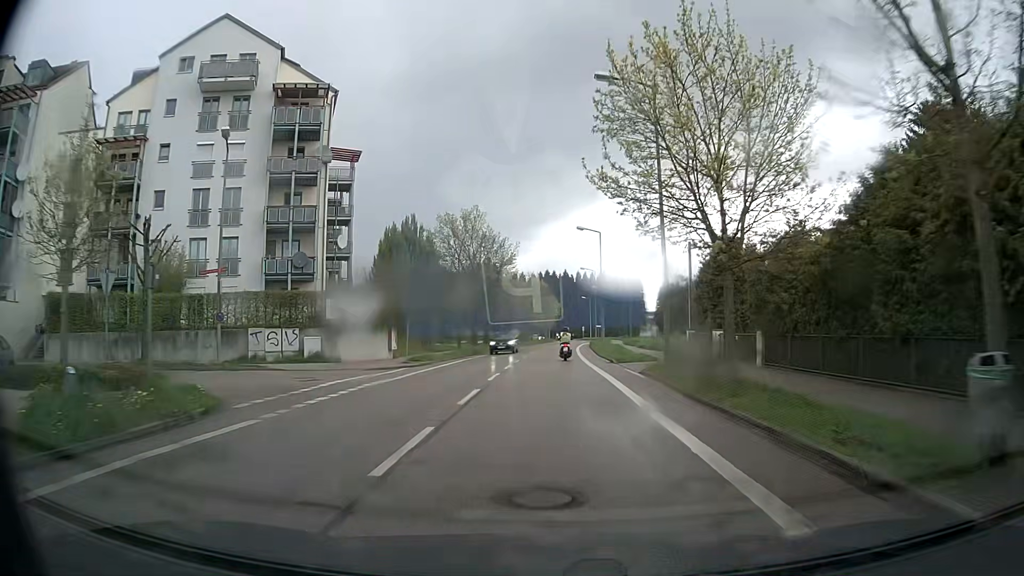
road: tertiary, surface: asphalt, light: Day
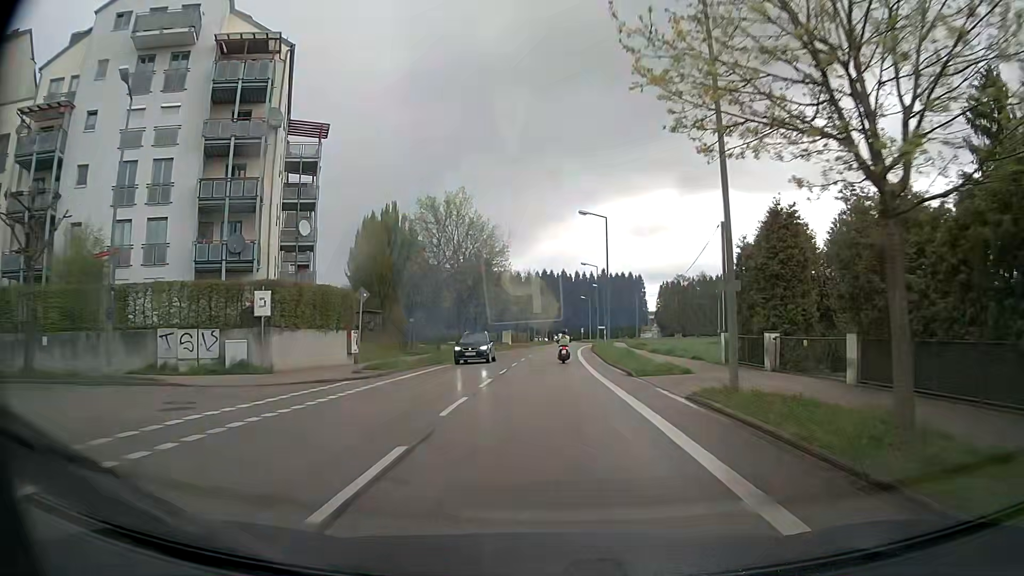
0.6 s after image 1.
(0.0, +7.6) m; +1°
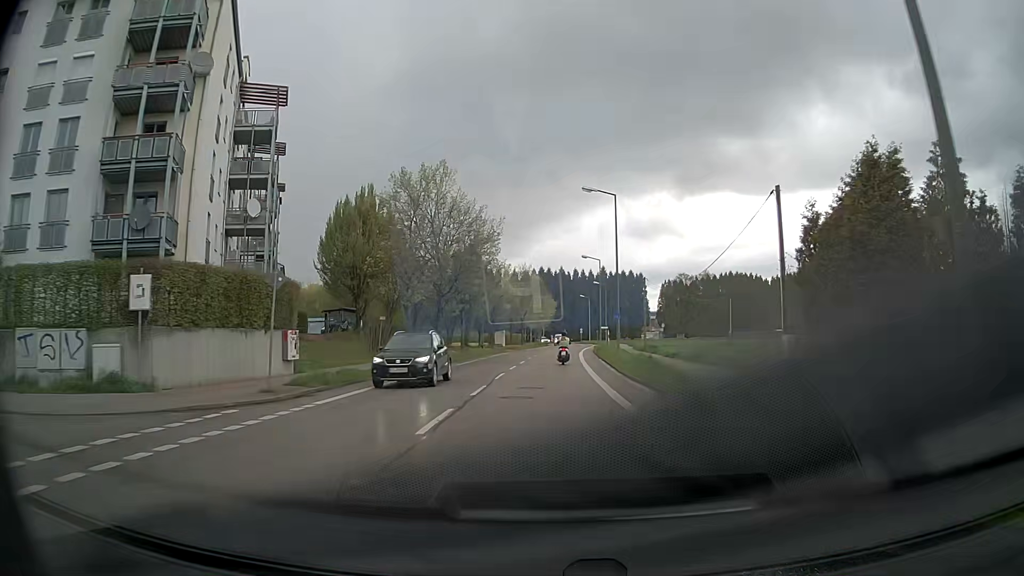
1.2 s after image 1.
(-0.1, +7.7) m; 0°
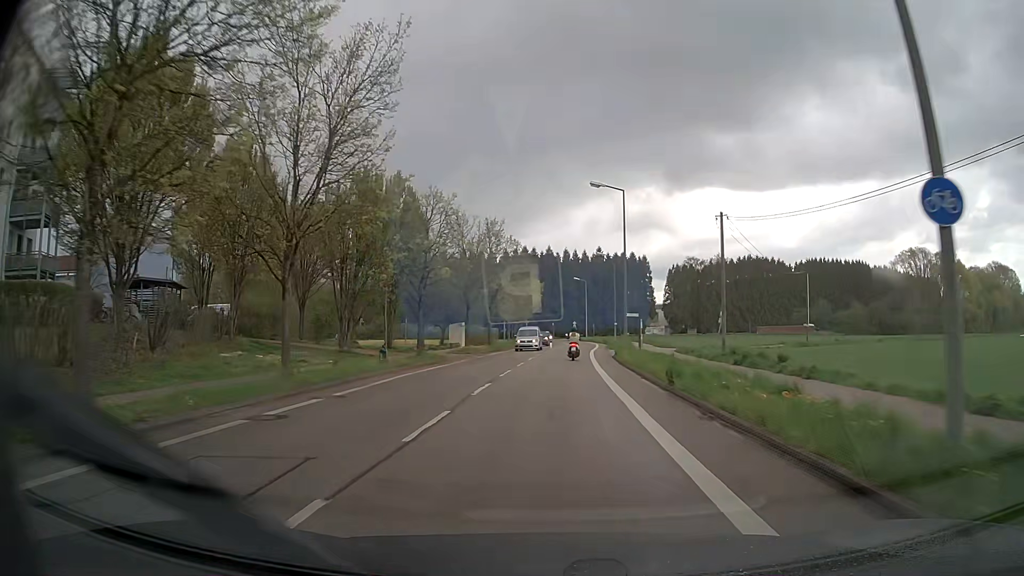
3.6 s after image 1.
(+0.2, +31.4) m; +1°
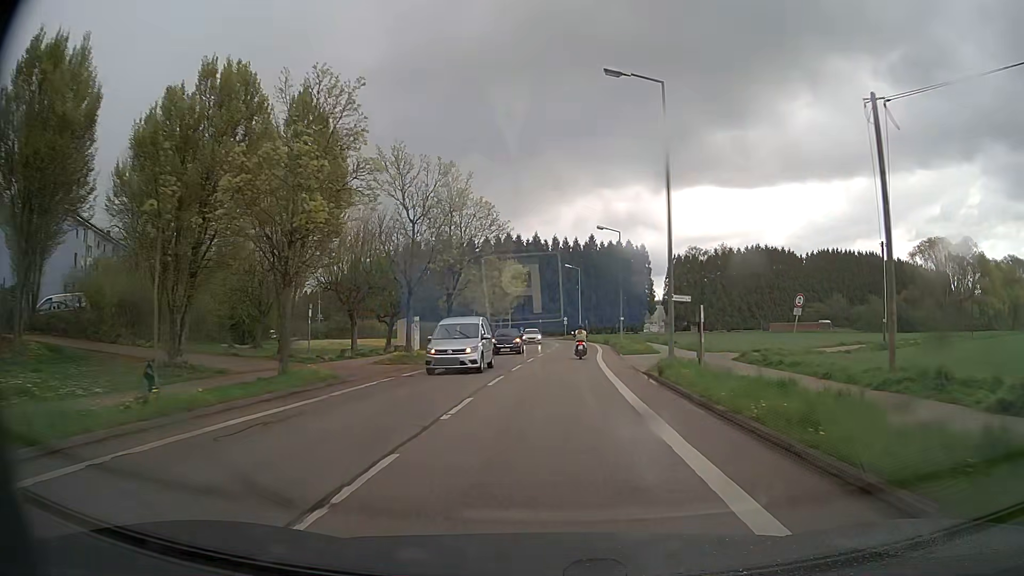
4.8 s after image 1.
(+0.1, +16.3) m; +1°
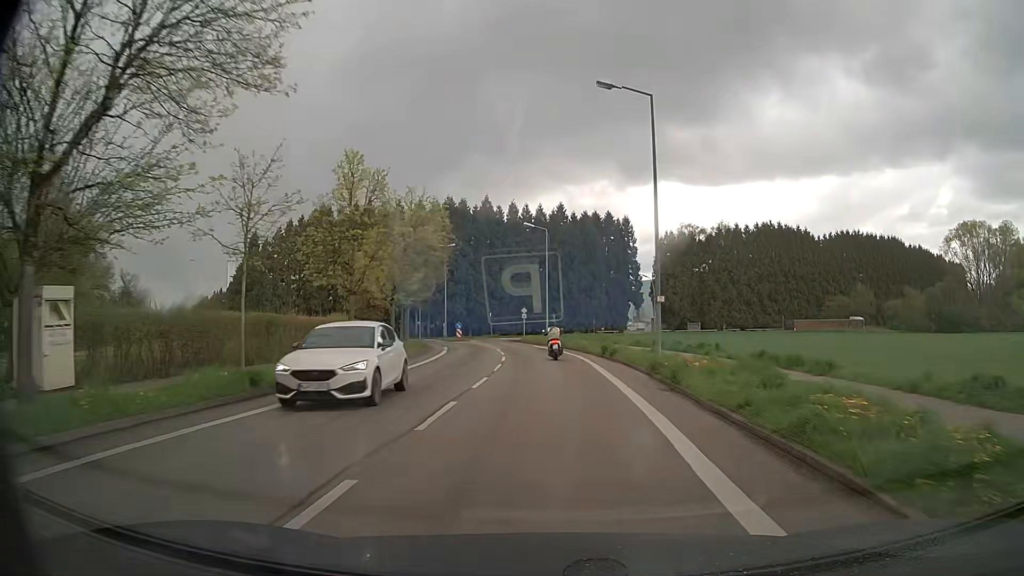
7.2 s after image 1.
(+0.9, +31.6) m; +3°
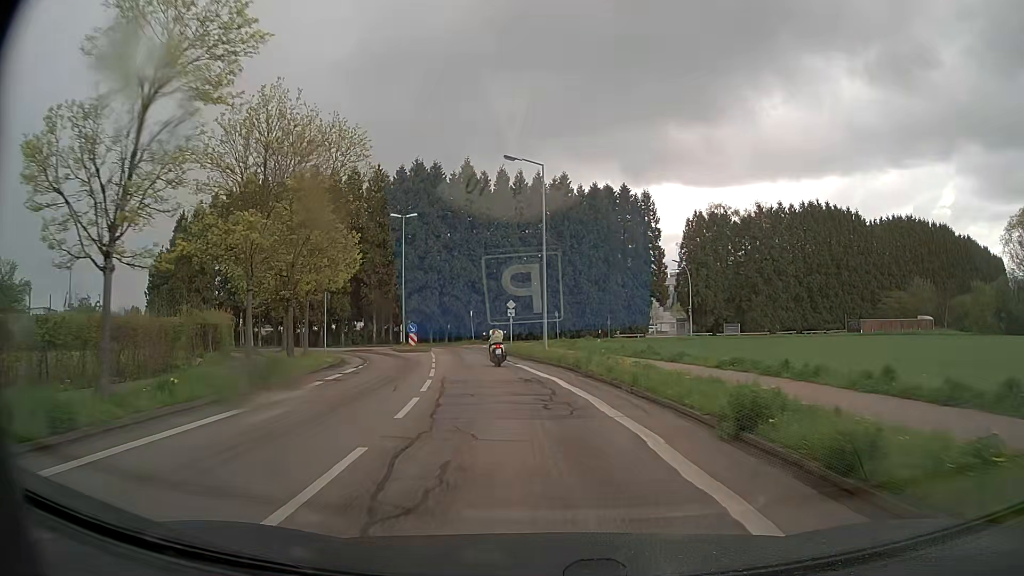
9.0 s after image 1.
(+0.1, +21.9) m; 0°
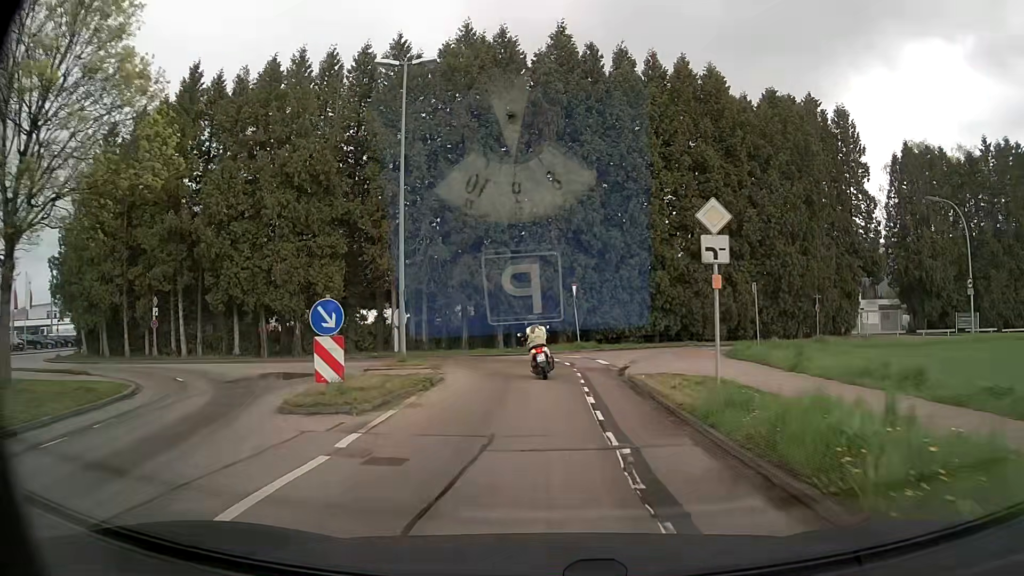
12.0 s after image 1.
(-2.9, +31.1) m; -10°
(0, +10) (-1, +20) (-6, +28) (-16, +29) (-26, +29) (-35, +32) (-40, +41) (-43, +50) (-46, +60) (-49, +69) m
